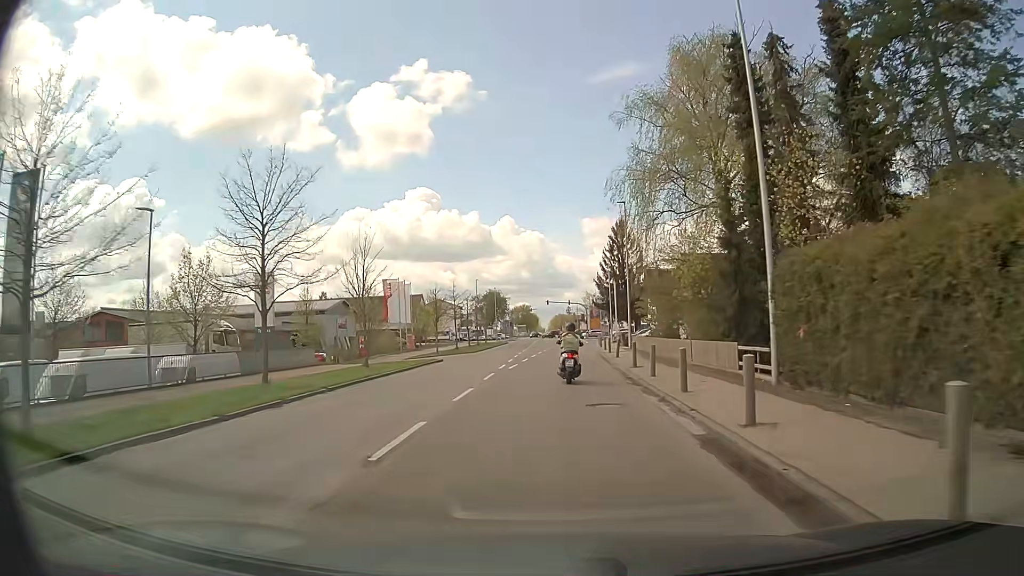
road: secondary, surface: asphalt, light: Day
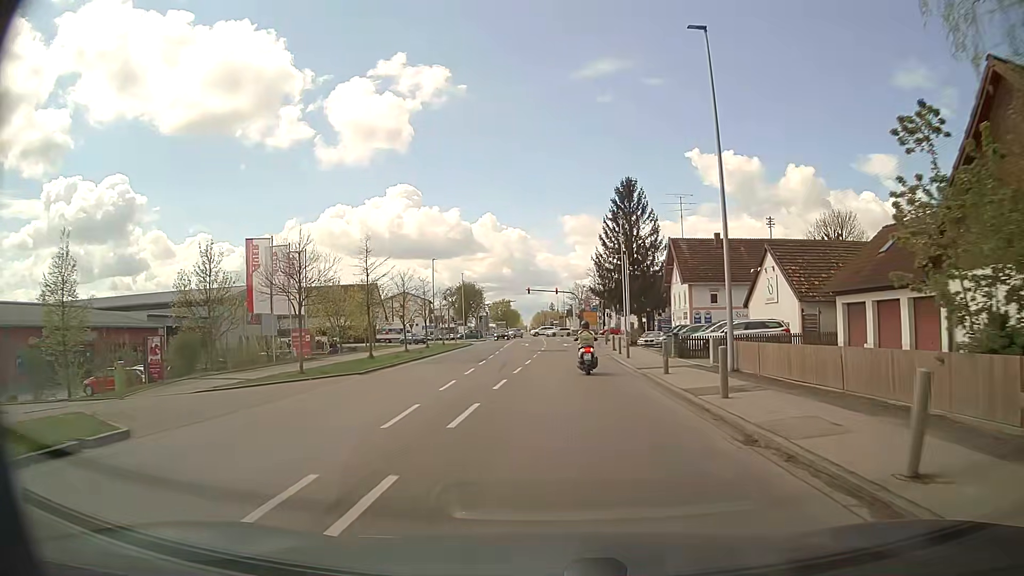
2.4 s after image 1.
(+0.1, +27.8) m; +1°
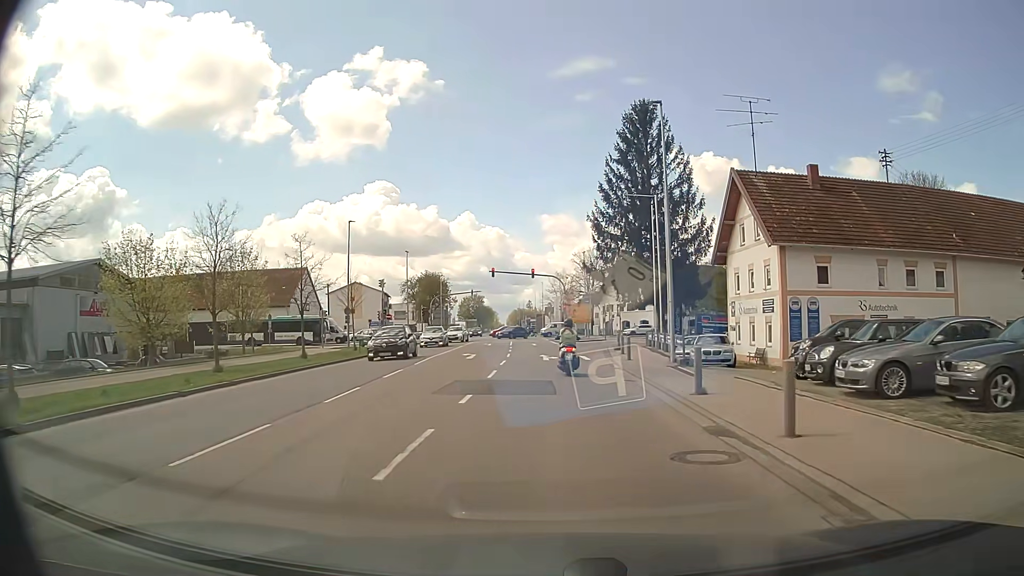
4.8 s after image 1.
(+0.5, +27.4) m; +2°
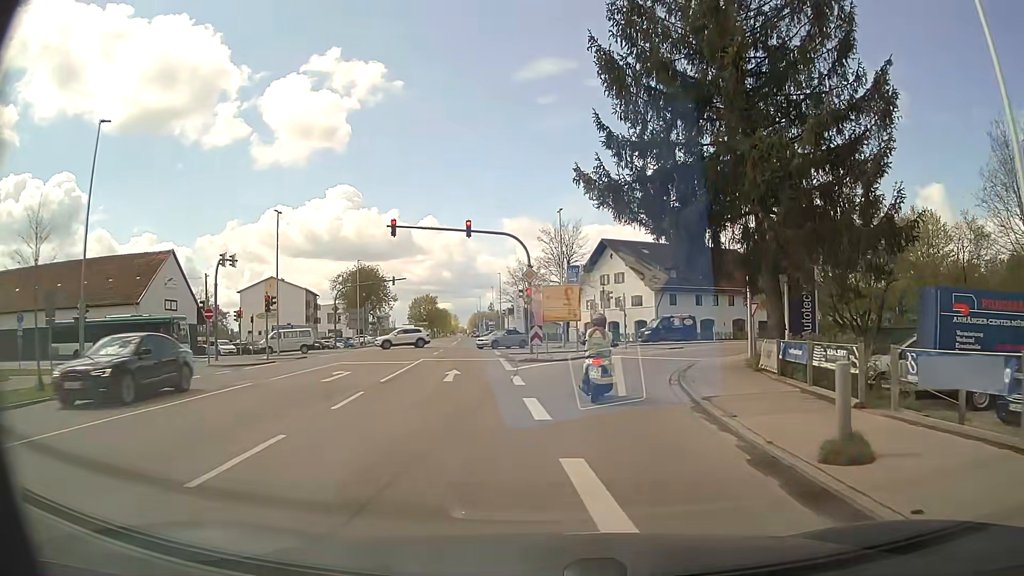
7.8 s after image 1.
(+0.5, +30.3) m; +3°
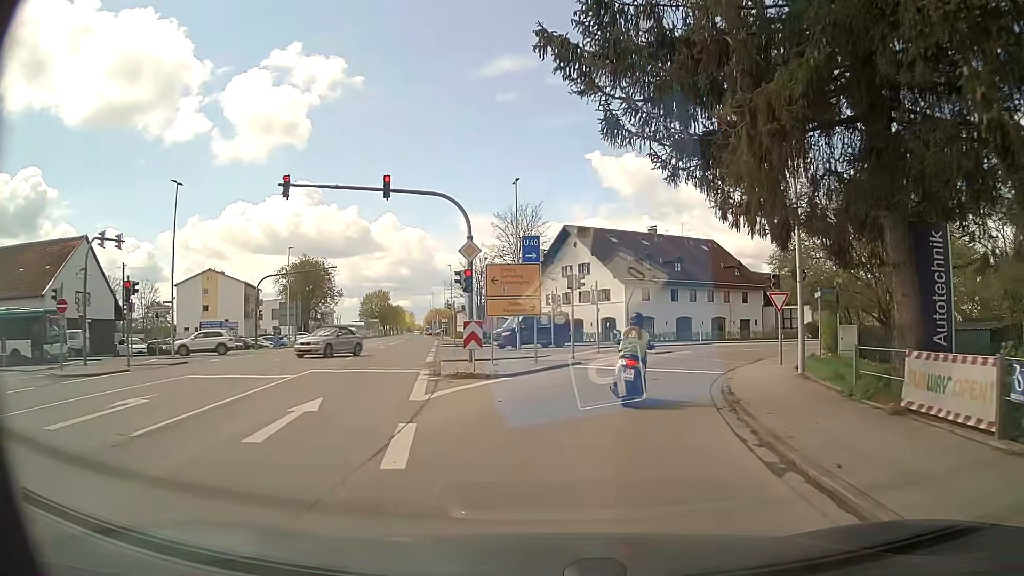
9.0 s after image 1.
(+0.2, +9.6) m; +3°
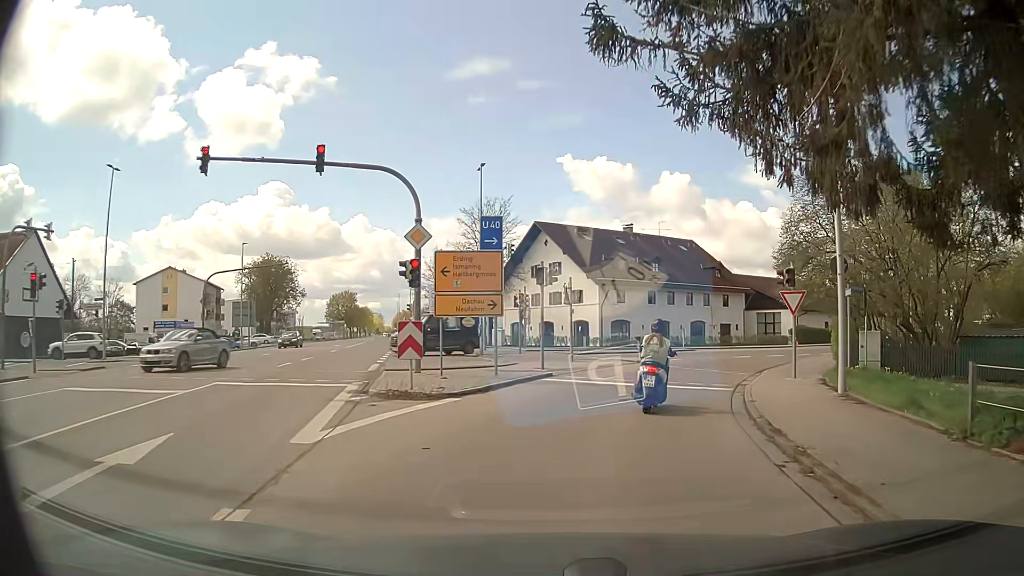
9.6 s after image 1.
(+0.1, +4.4) m; +2°
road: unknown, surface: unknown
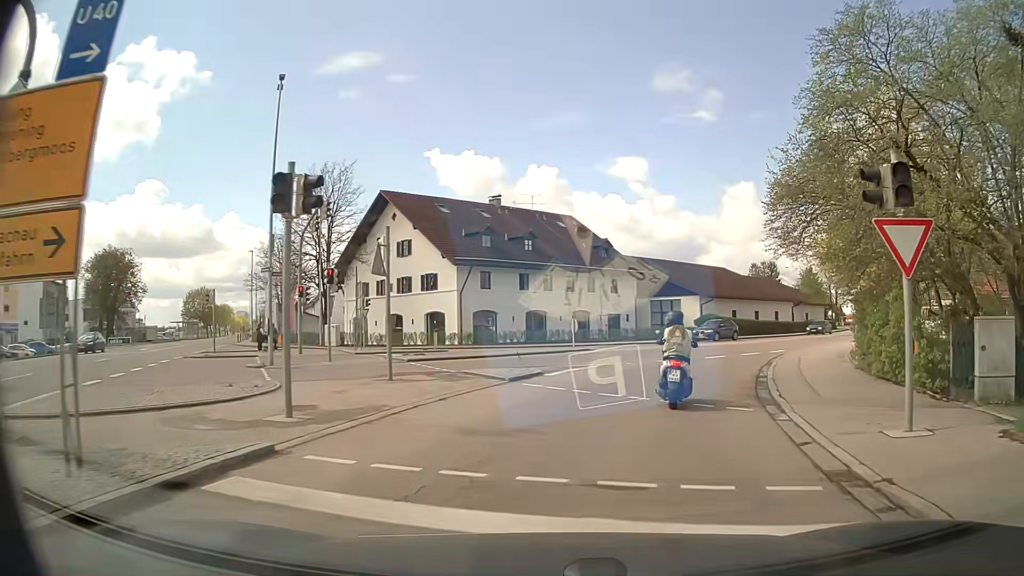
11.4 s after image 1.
(+1.3, +12.8) m; +12°
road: secondary_link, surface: asphalt
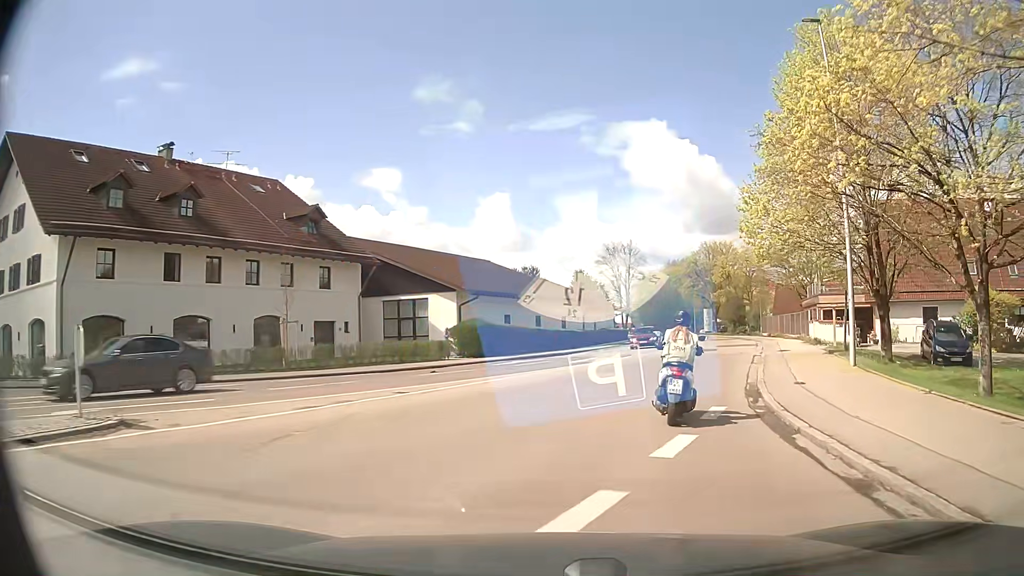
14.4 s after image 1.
(+3.8, +21.4) m; +21°
(+1, +10) (+4, +20) (+7, +29) (+10, +39) (+13, +48) (+15, +58) (+17, +68) (+18, +78) (+19, +88) (+20, +98) m
